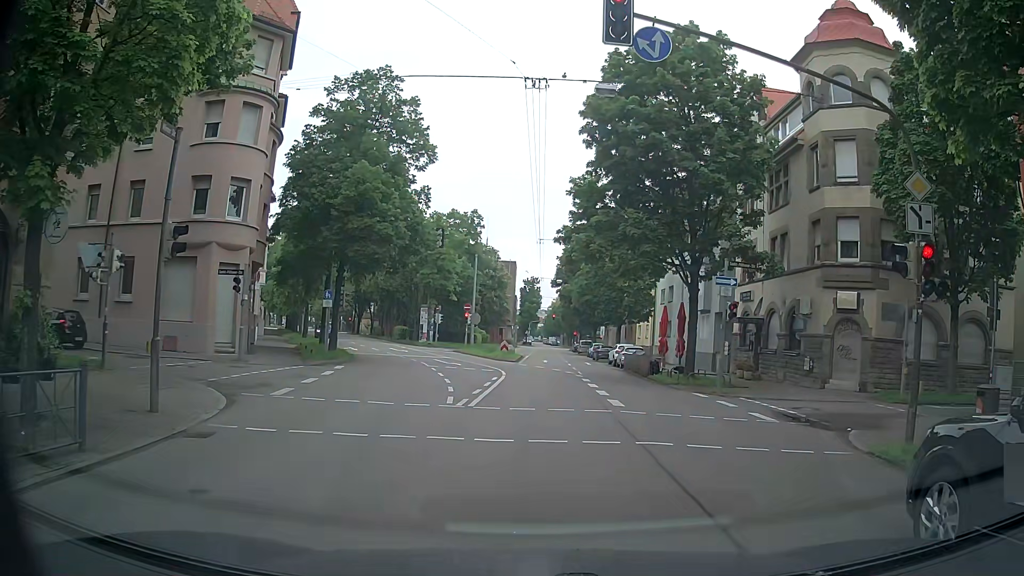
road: secondary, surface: asphalt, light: Day
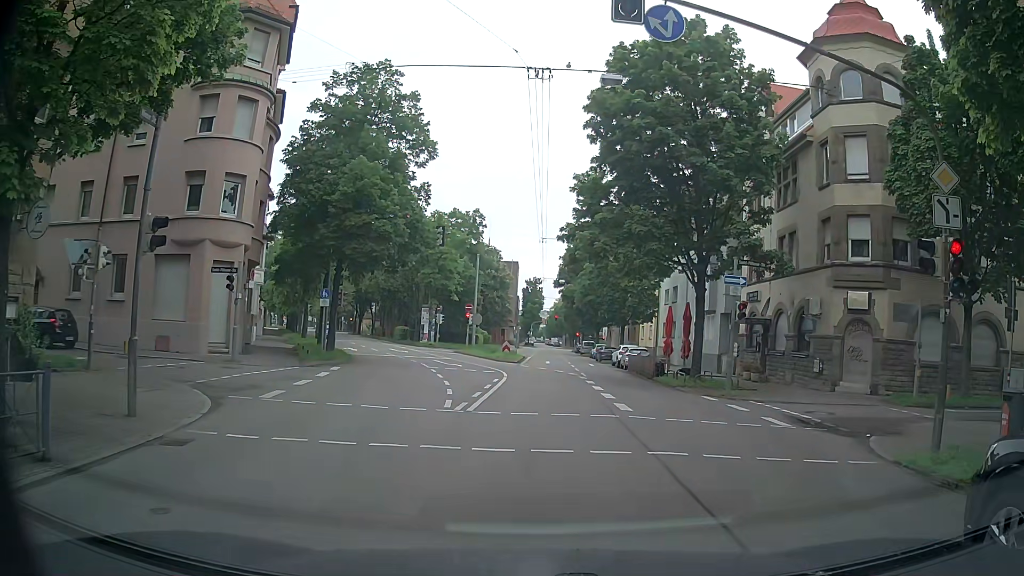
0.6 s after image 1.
(0.0, +0.7) m; +2°
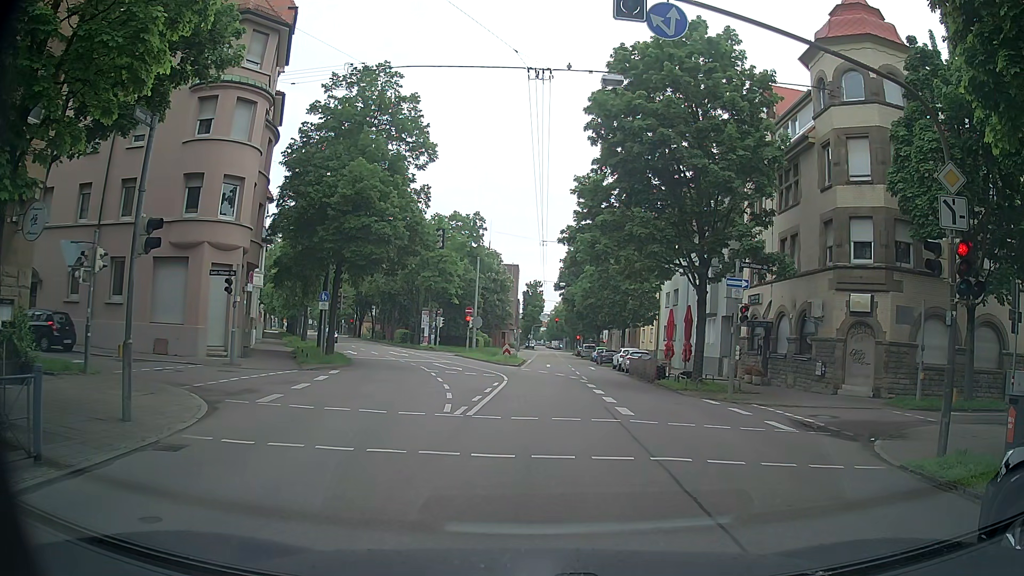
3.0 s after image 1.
(0.0, +0.3) m; 0°
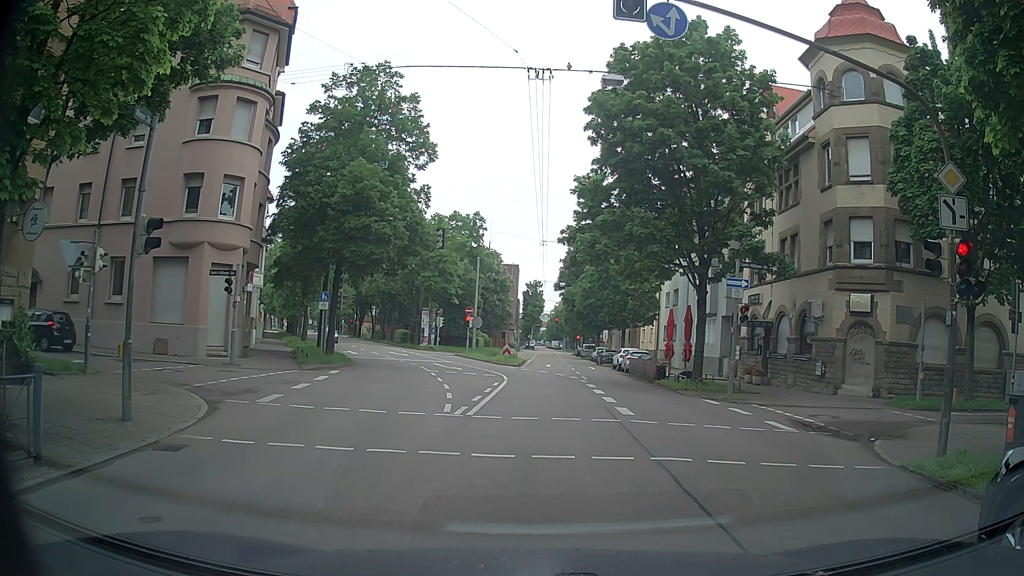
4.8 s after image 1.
(0.0, 0.0) m; 0°
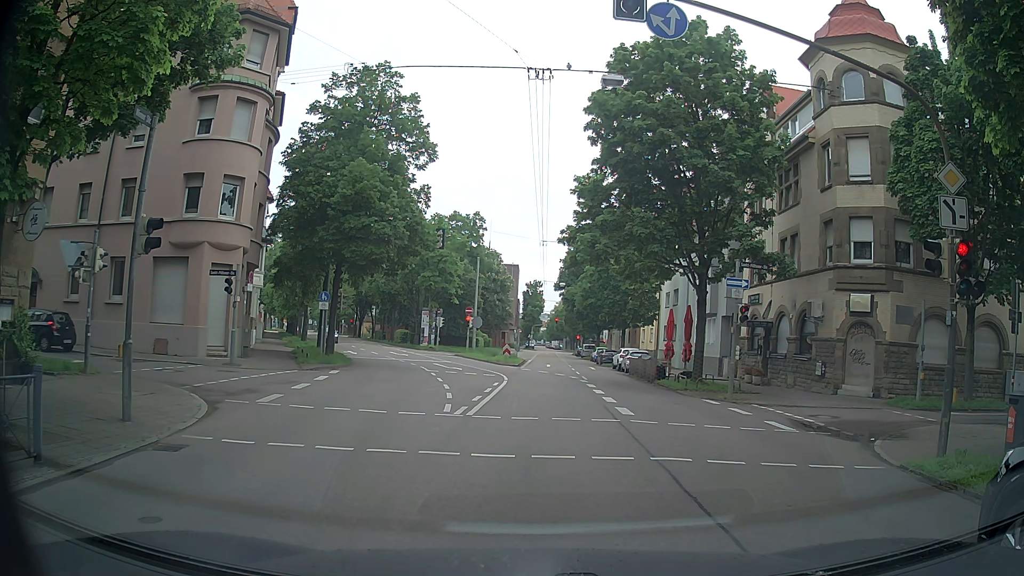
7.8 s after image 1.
(0.0, 0.0) m; 0°
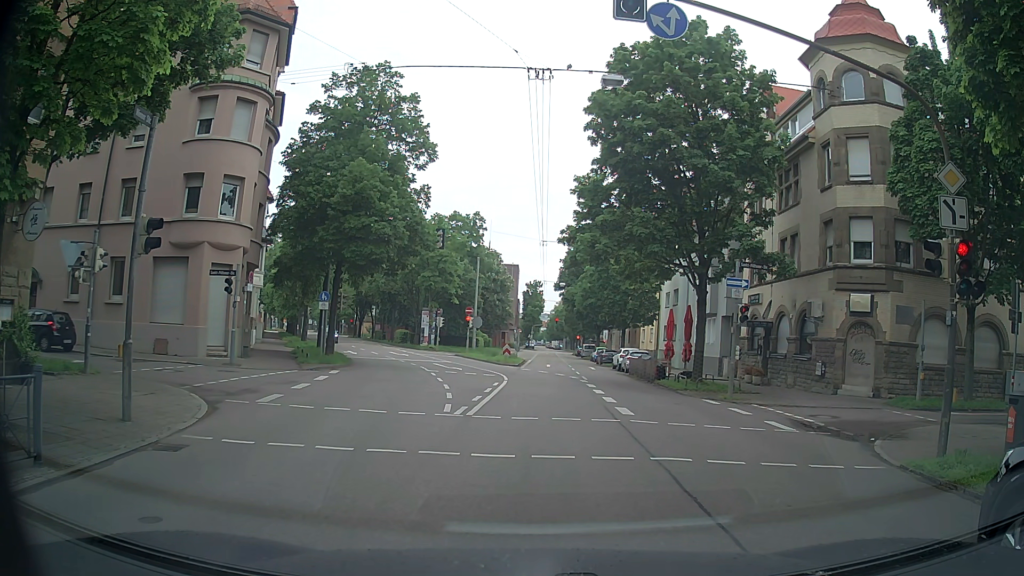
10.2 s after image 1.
(0.0, 0.0) m; 0°
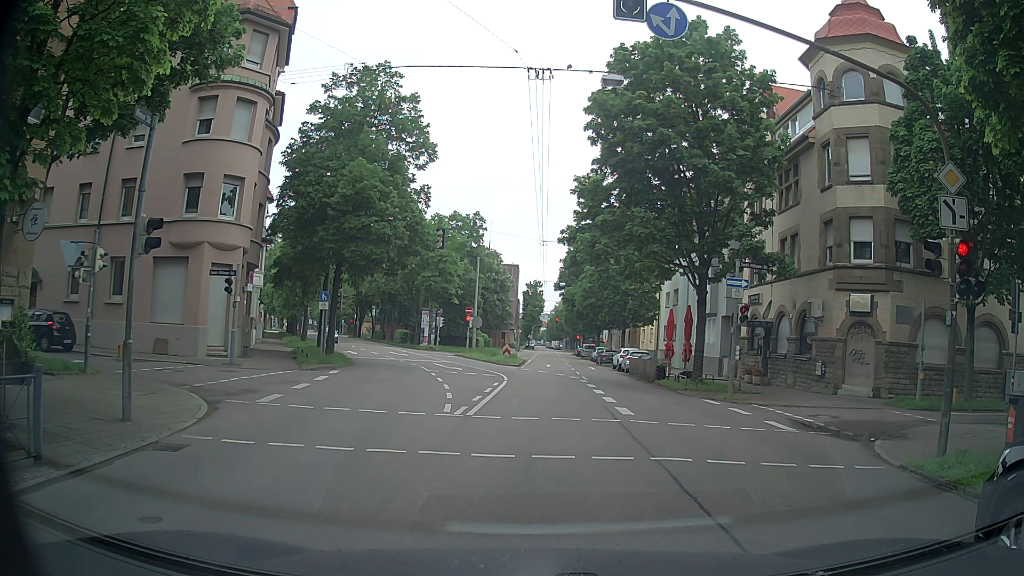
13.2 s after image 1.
(0.0, 0.0) m; 0°
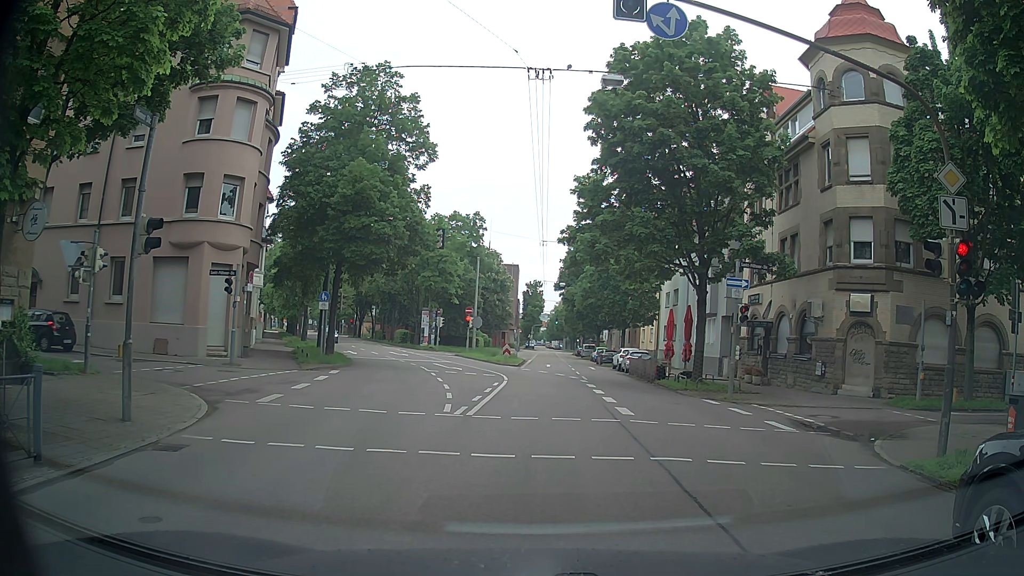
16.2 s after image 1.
(0.0, 0.0) m; 0°
